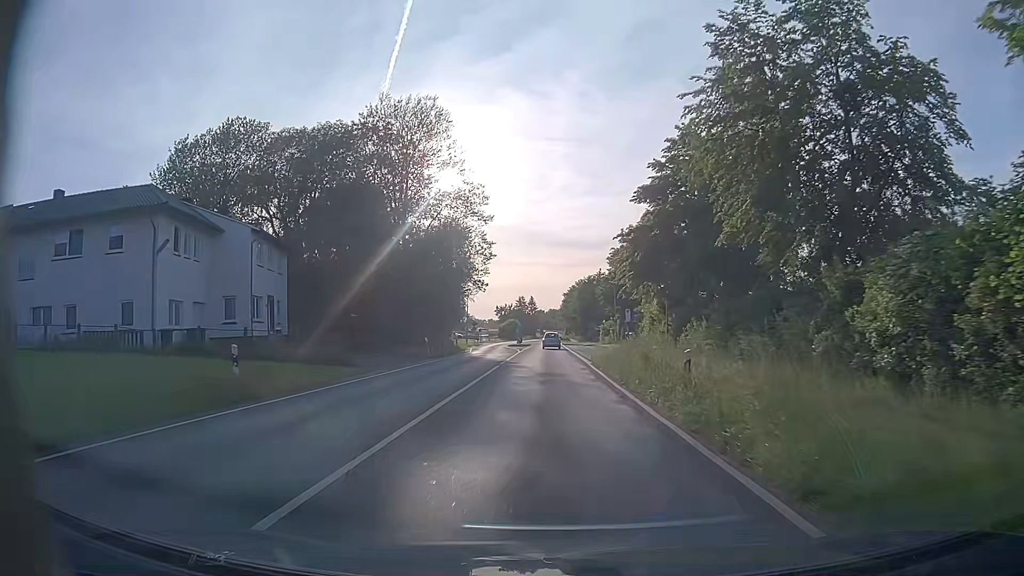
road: primary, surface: asphalt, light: Day
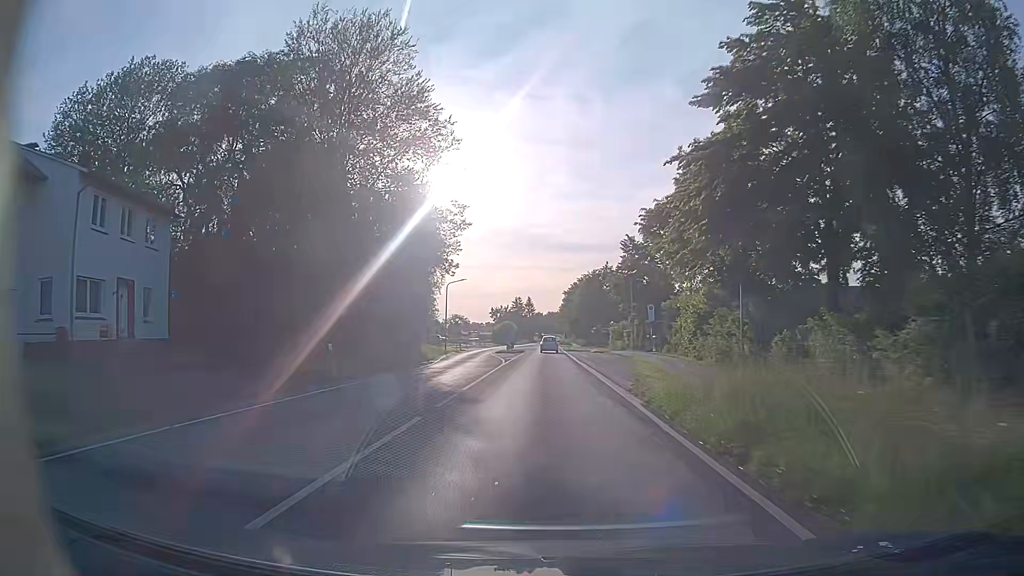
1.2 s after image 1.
(0.0, +16.9) m; 0°
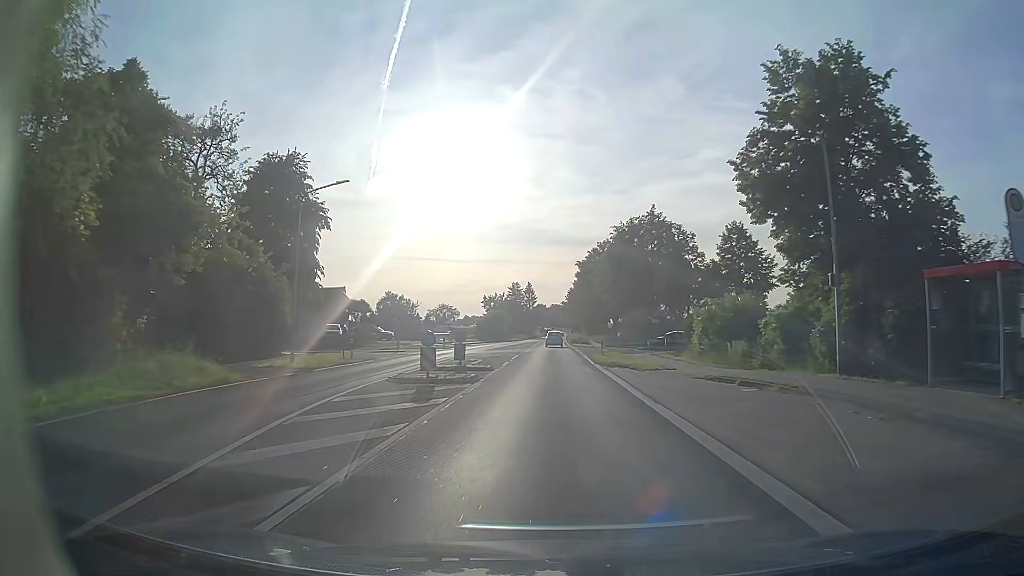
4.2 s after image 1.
(-0.1, +43.5) m; 0°
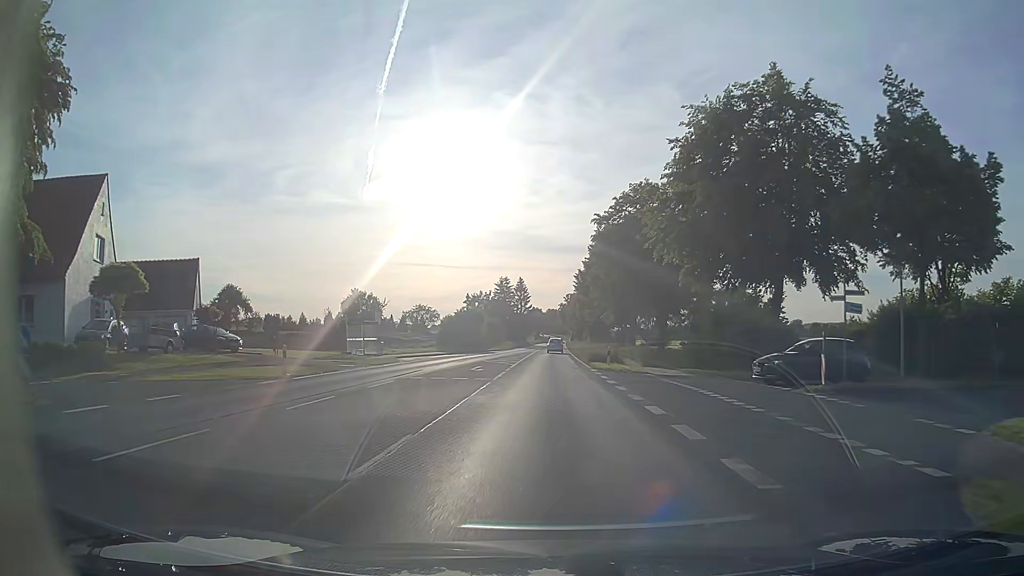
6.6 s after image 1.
(+0.2, +36.1) m; 0°
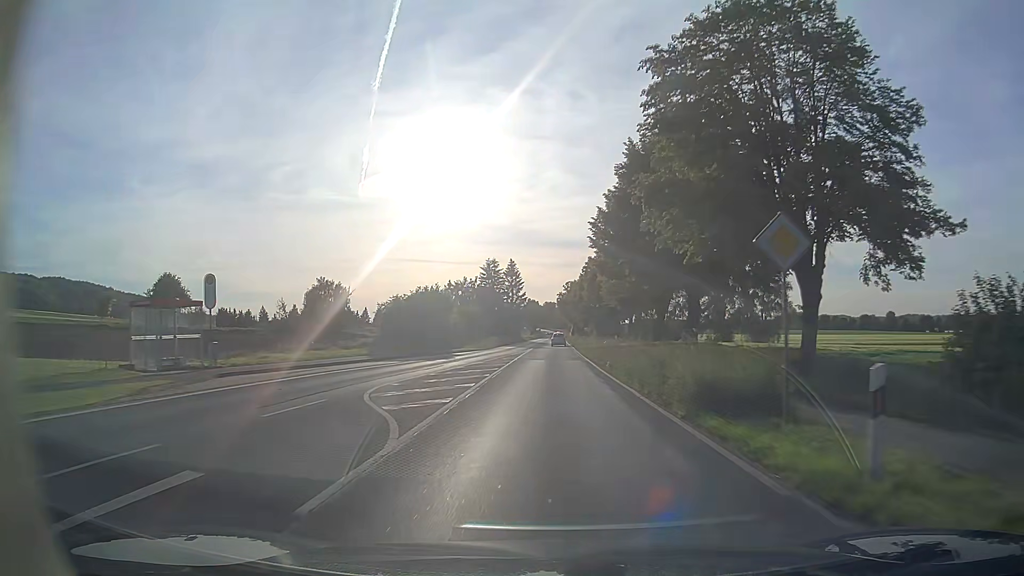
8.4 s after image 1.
(+0.1, +27.7) m; 0°
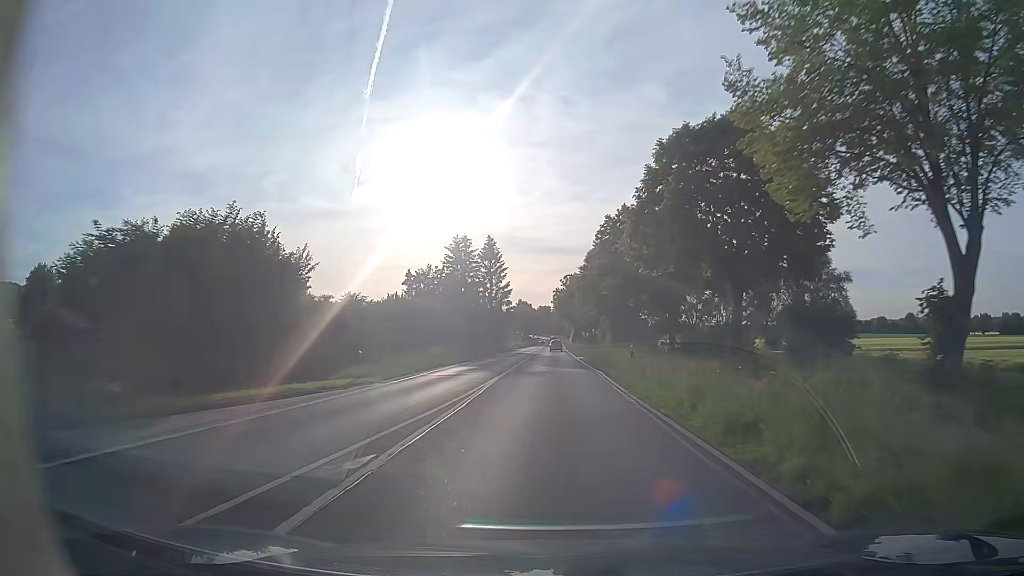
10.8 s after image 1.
(+0.4, +38.8) m; +1°
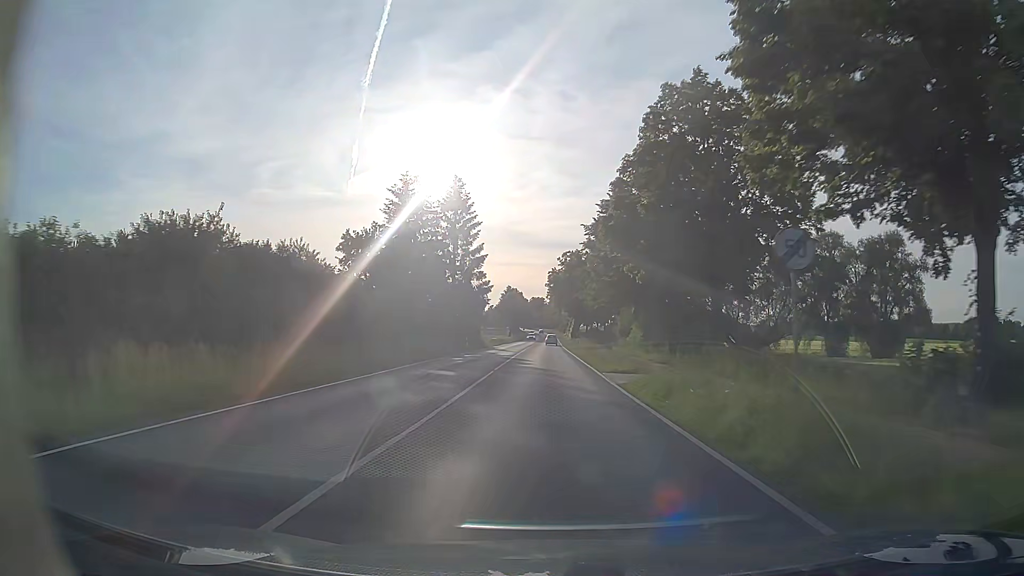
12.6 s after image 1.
(+0.2, +32.7) m; +1°
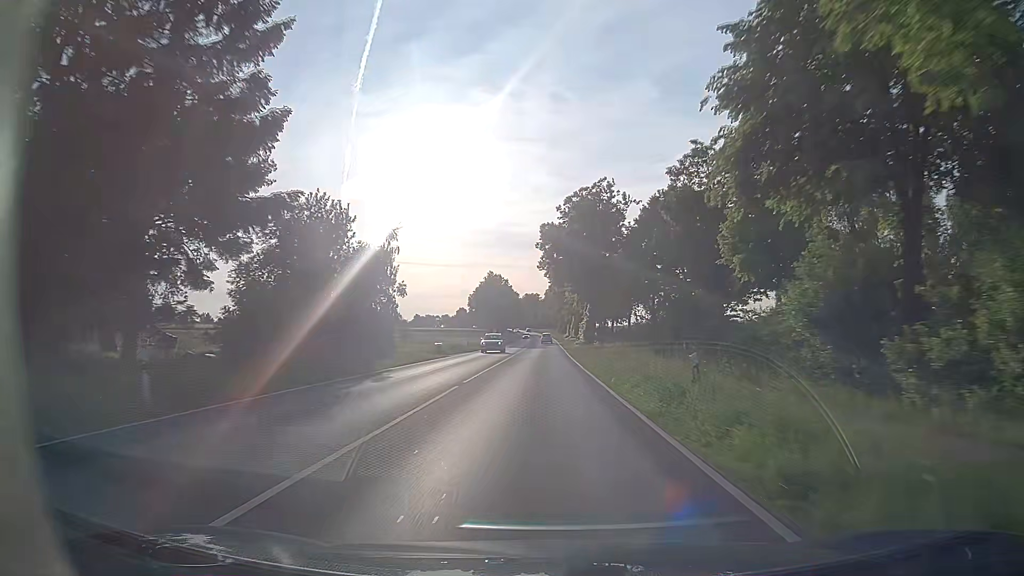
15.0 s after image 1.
(+0.1, +48.7) m; 0°
(0, +10) (0, +20) (0, +30) (0, +40) (0, +50) (0, +60) (0, +70) (0, +80) (0, +90) (0, +100) m
